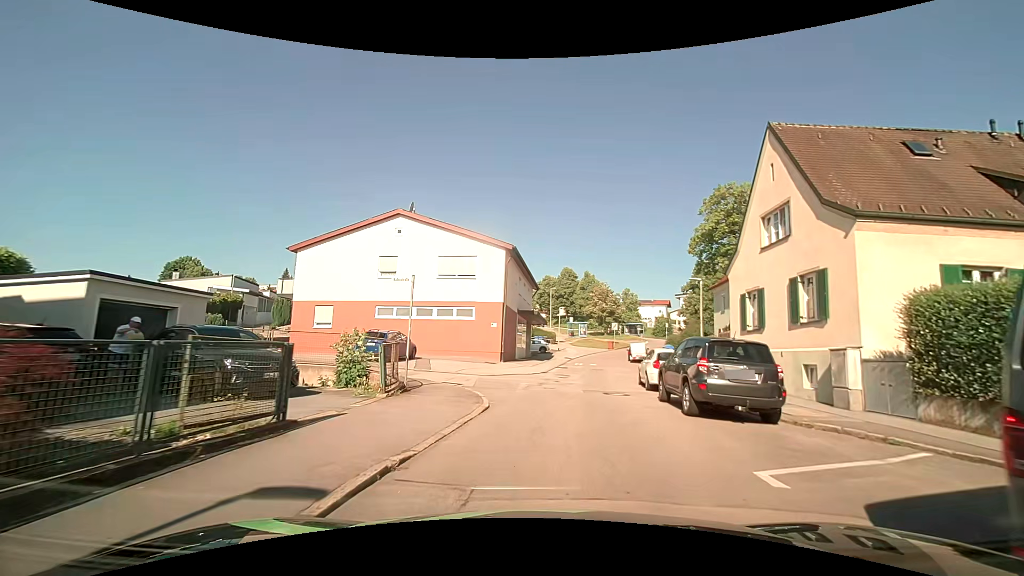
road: tertiary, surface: asphalt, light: Day
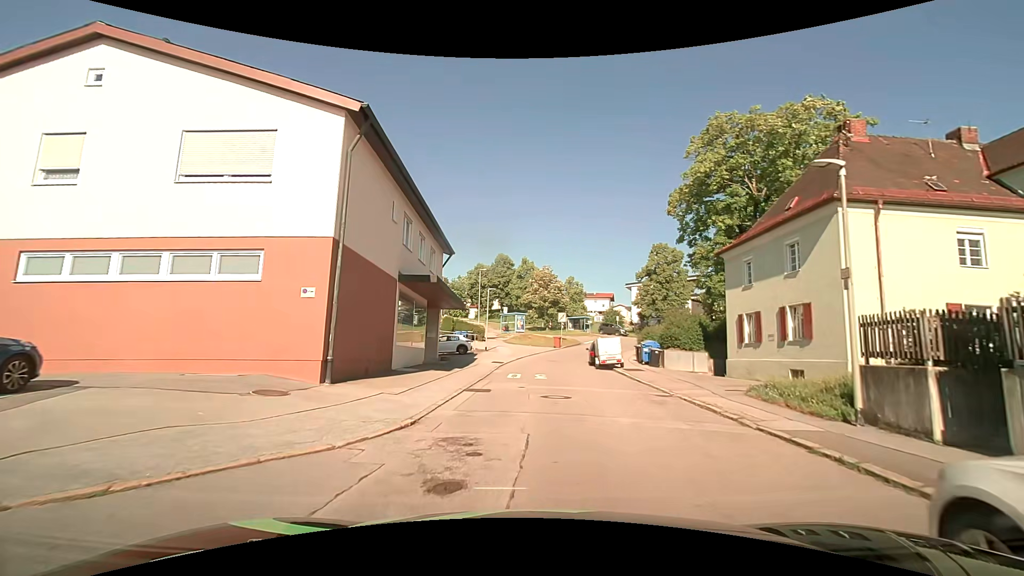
(+1.4, +17.3) m; +8°
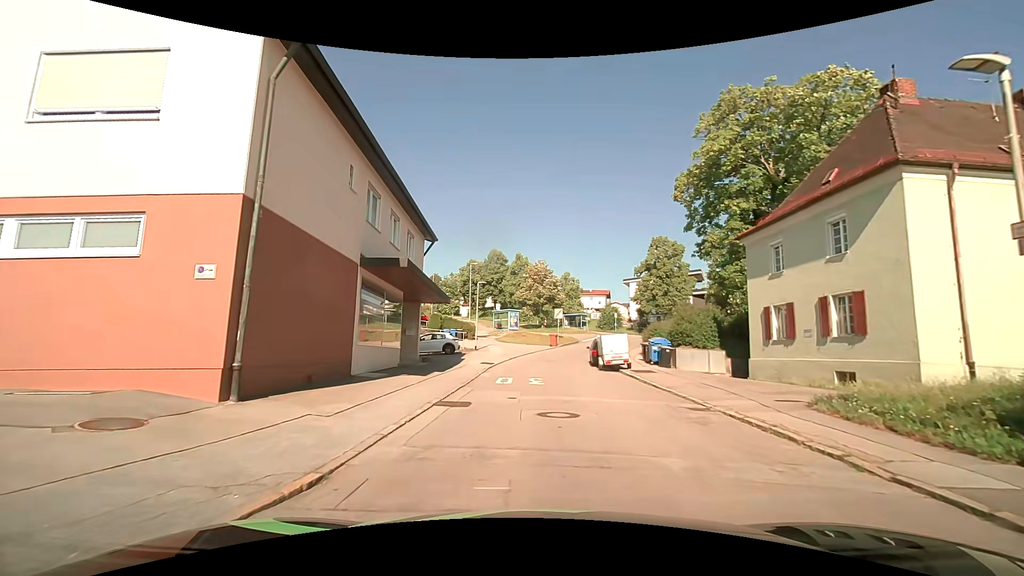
(0.0, +3.6) m; +2°
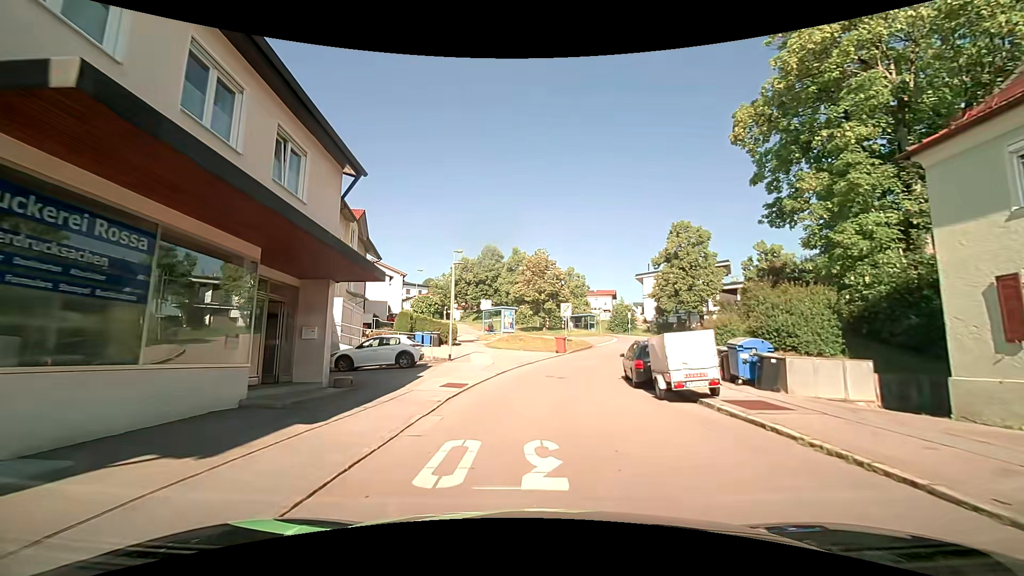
(-0.3, +11.2) m; -1°
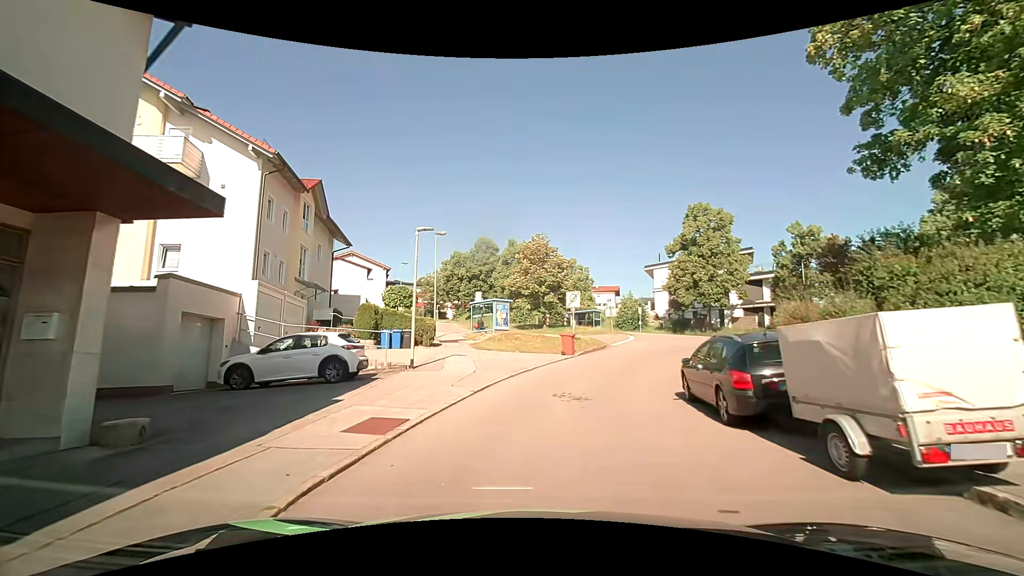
(0.0, +7.6) m; 0°
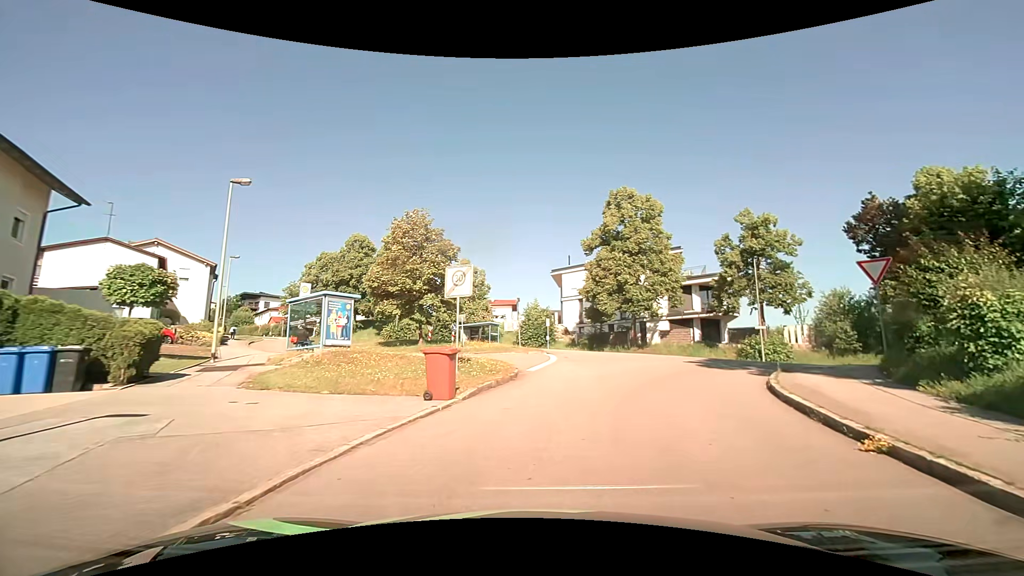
(+0.8, +14.0) m; +12°
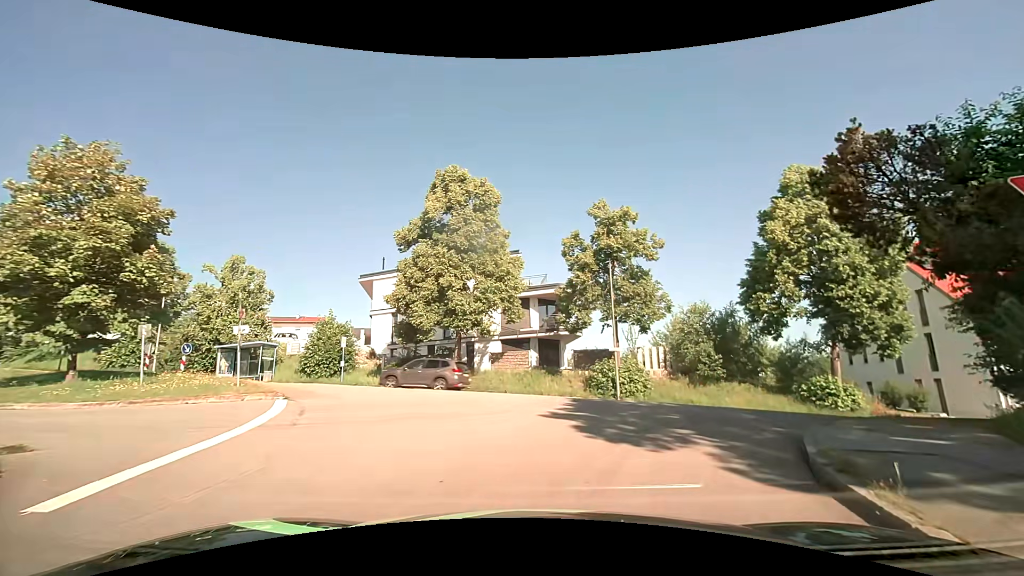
(+1.7, +10.9) m; +19°
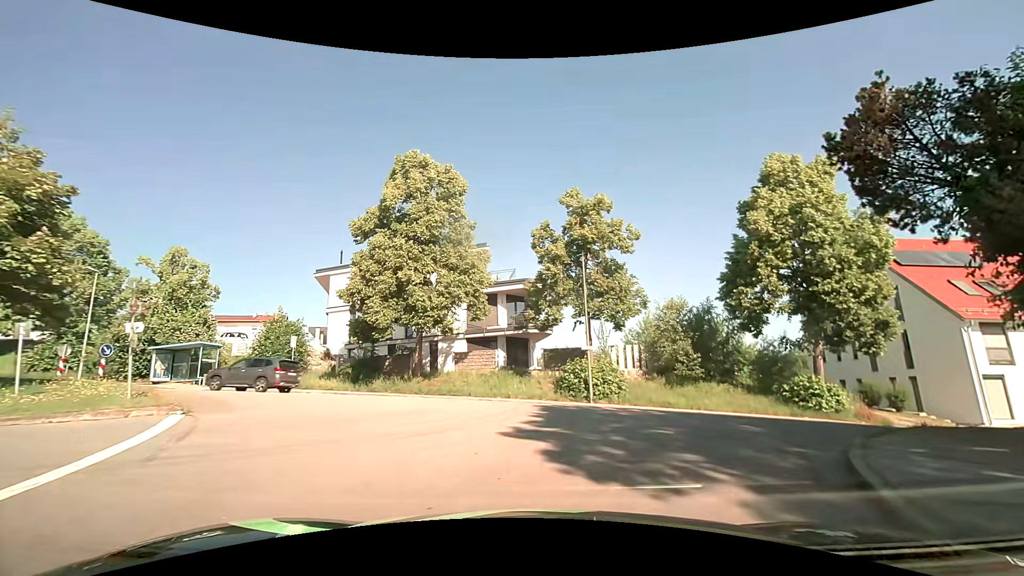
(+0.1, +2.2) m; +5°
(+1, +10) (+8, +17) (+18, +17) (+28, +17) (+38, +18) (+48, +19) (+58, +20) (+68, +22) (+77, +24) (+87, +26) m
